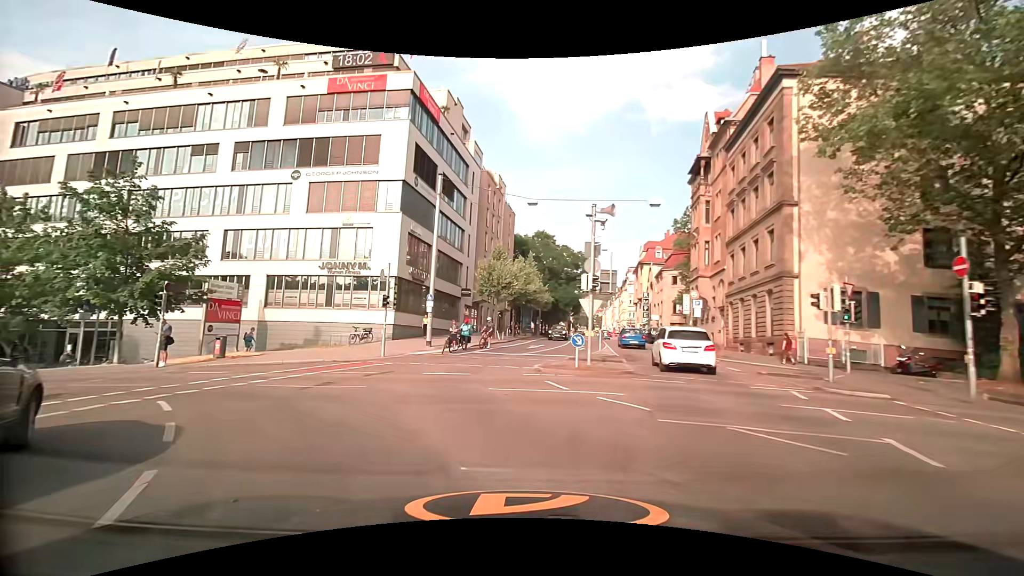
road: tertiary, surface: asphalt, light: Day
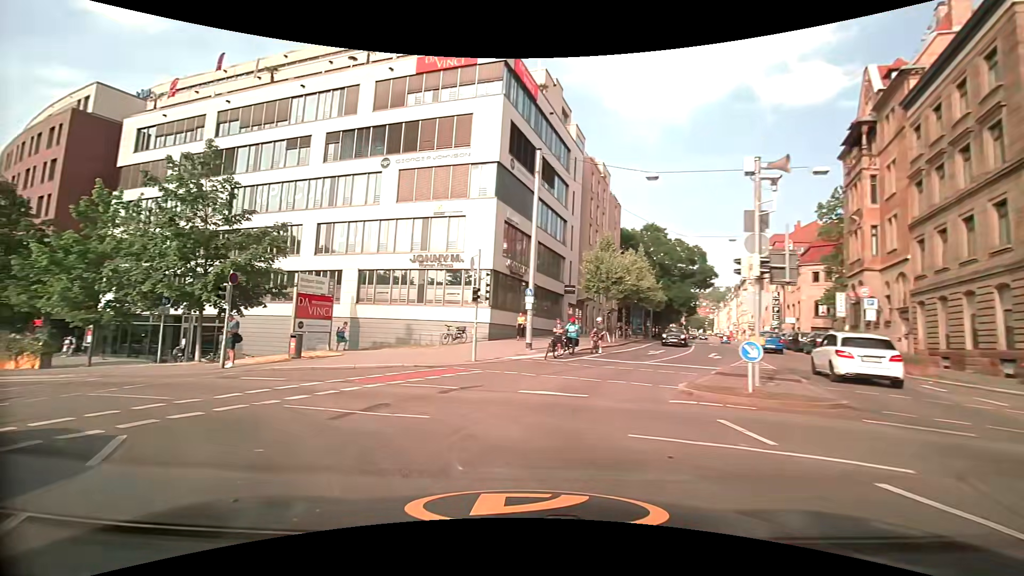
(-0.4, +4.5) m; -11°
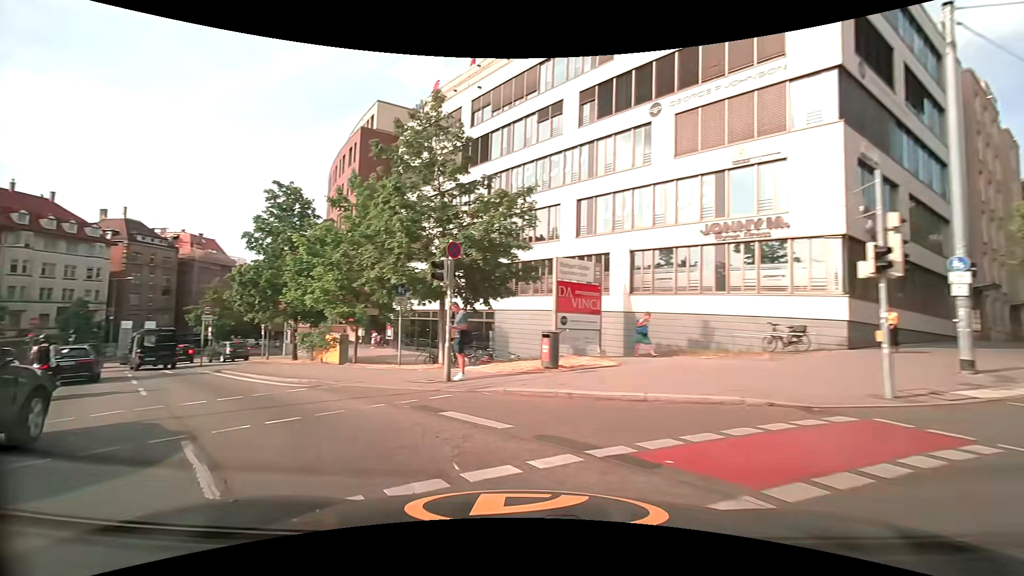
(-2.1, +7.9) m; -30°
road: primary
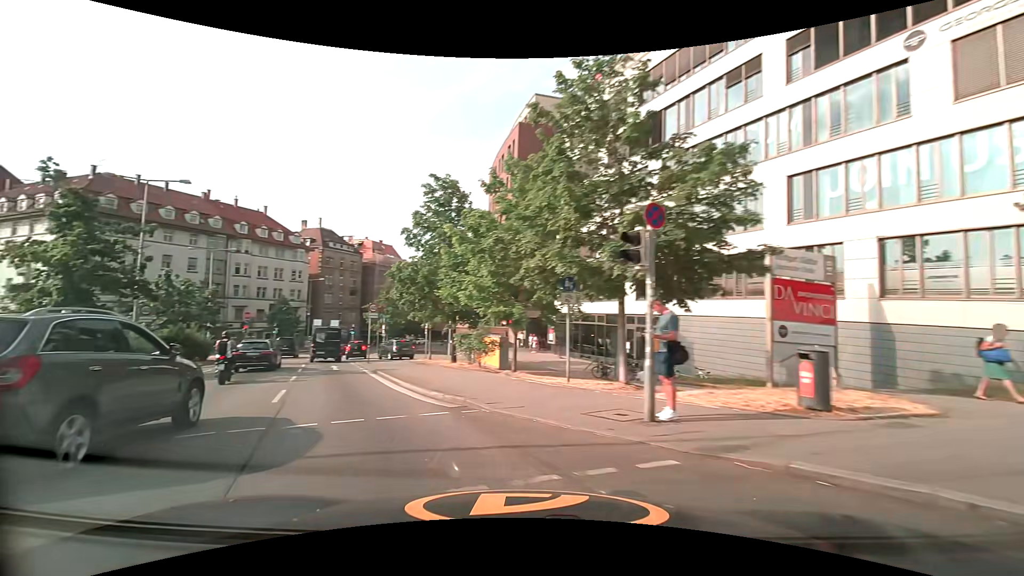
(-0.7, +4.1) m; -19°
